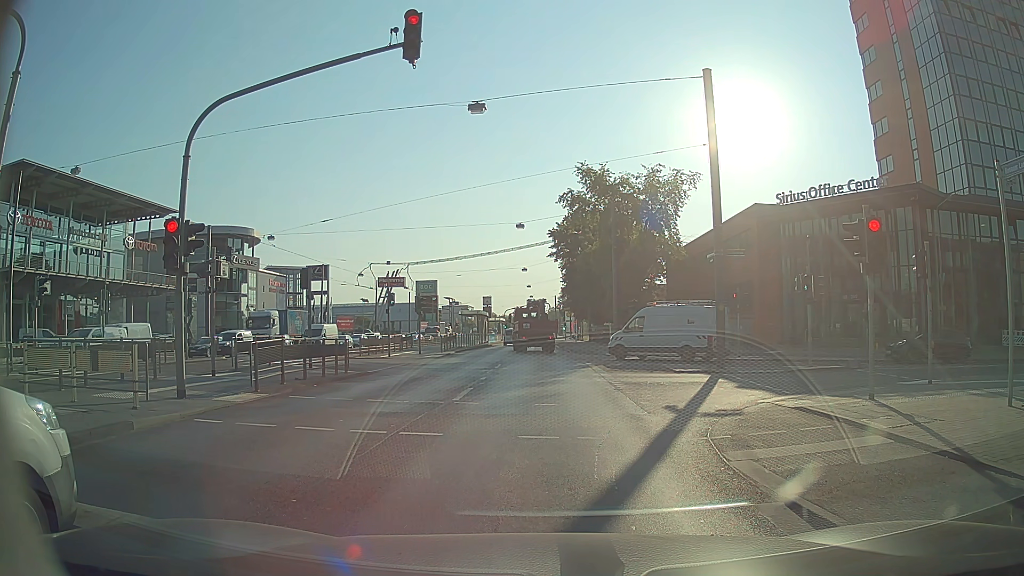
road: primary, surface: asphalt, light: Day
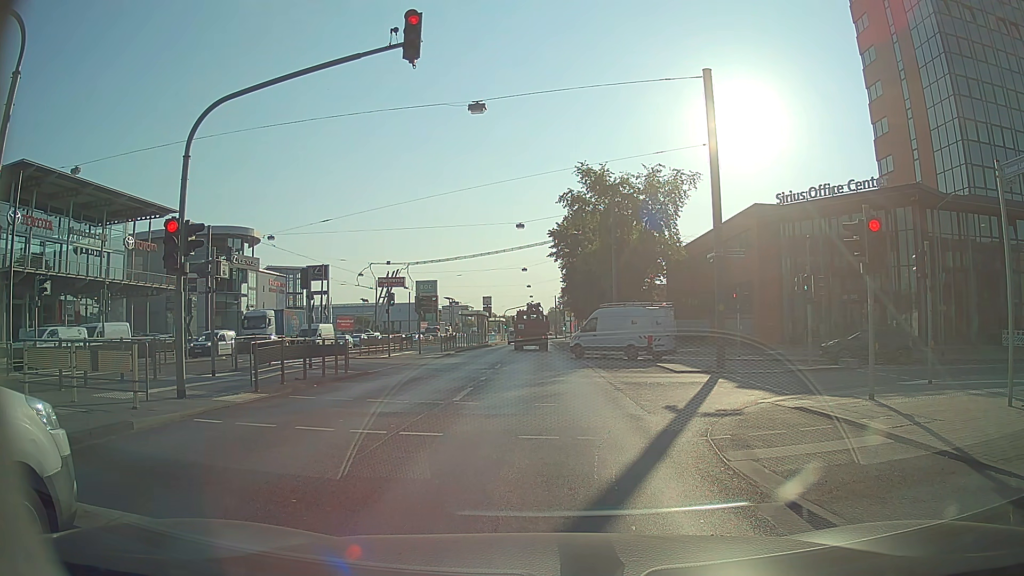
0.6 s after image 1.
(0.0, 0.0) m; 0°
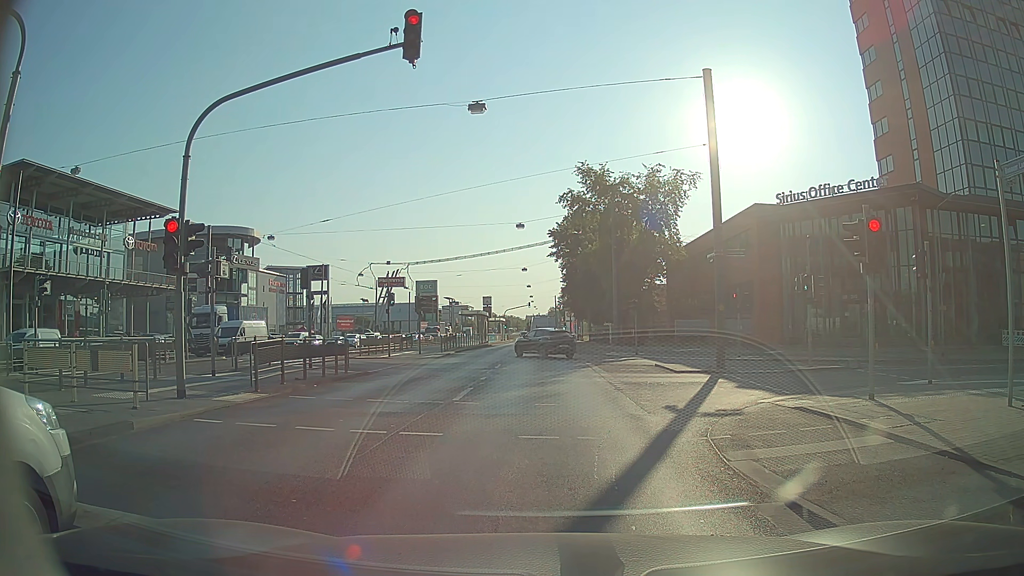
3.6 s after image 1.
(0.0, 0.0) m; 0°
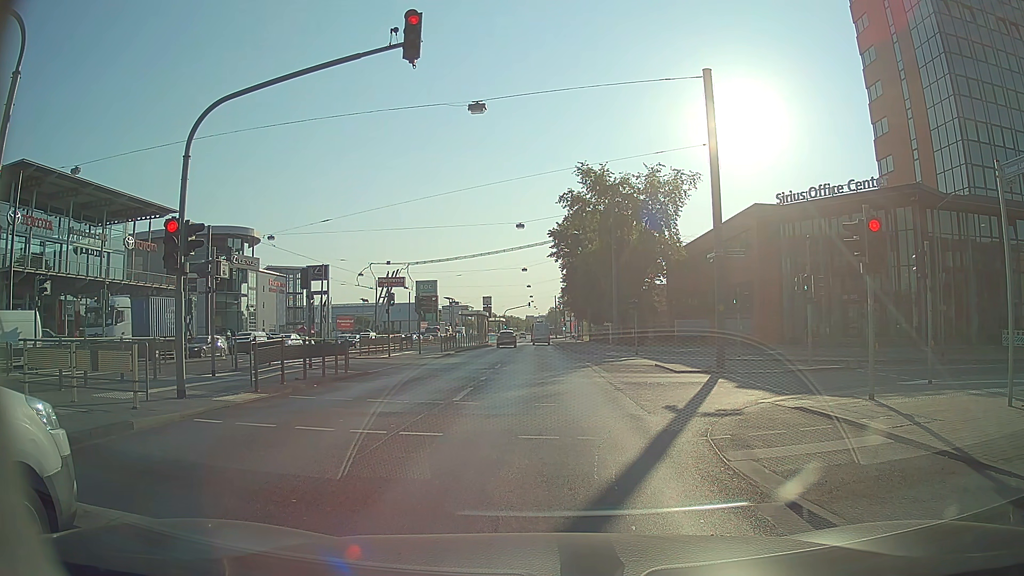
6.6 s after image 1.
(0.0, 0.0) m; 0°
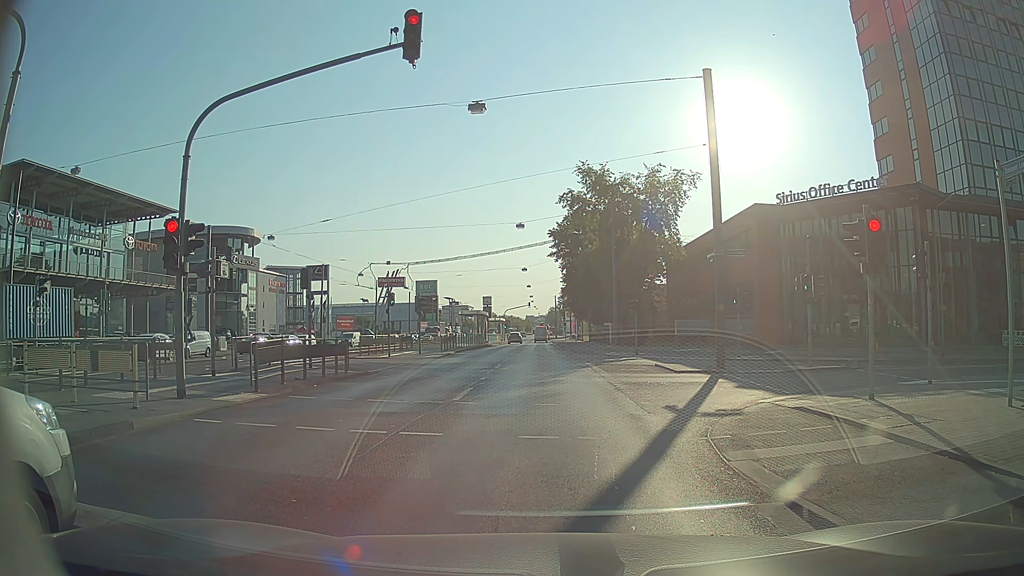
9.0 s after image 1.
(0.0, 0.0) m; 0°
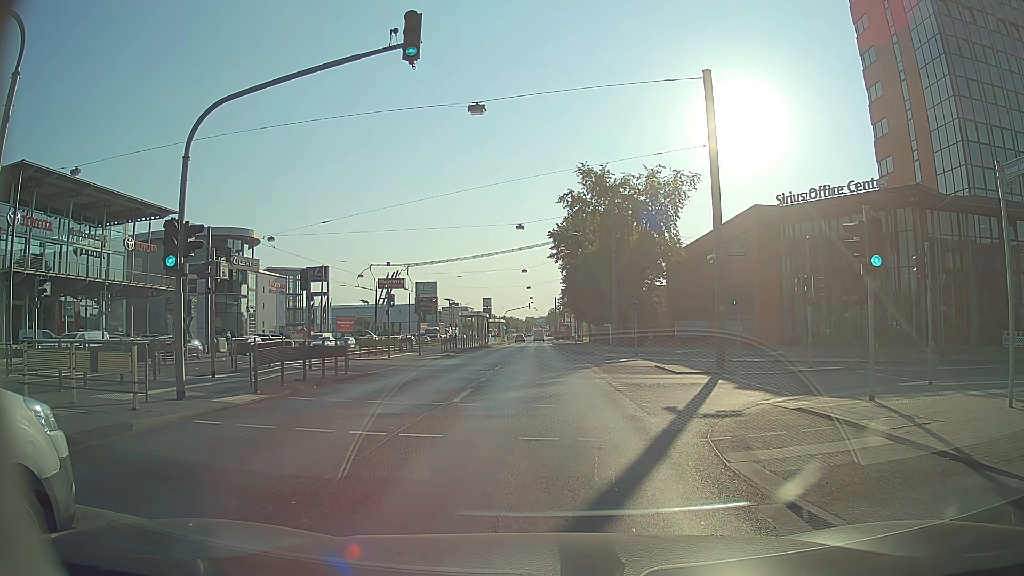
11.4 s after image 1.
(0.0, 0.0) m; 0°
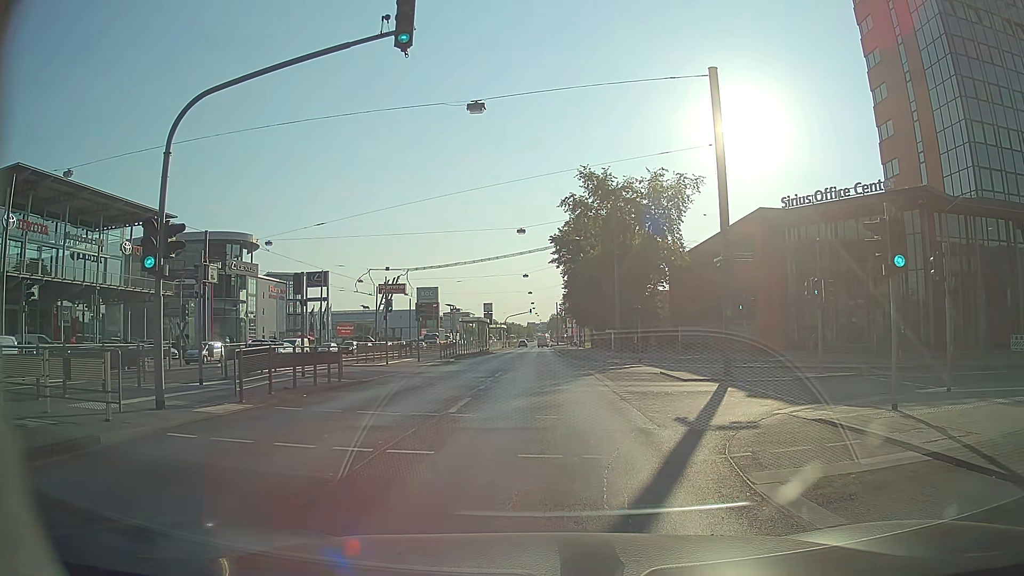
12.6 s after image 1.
(0.0, +0.9) m; -2°
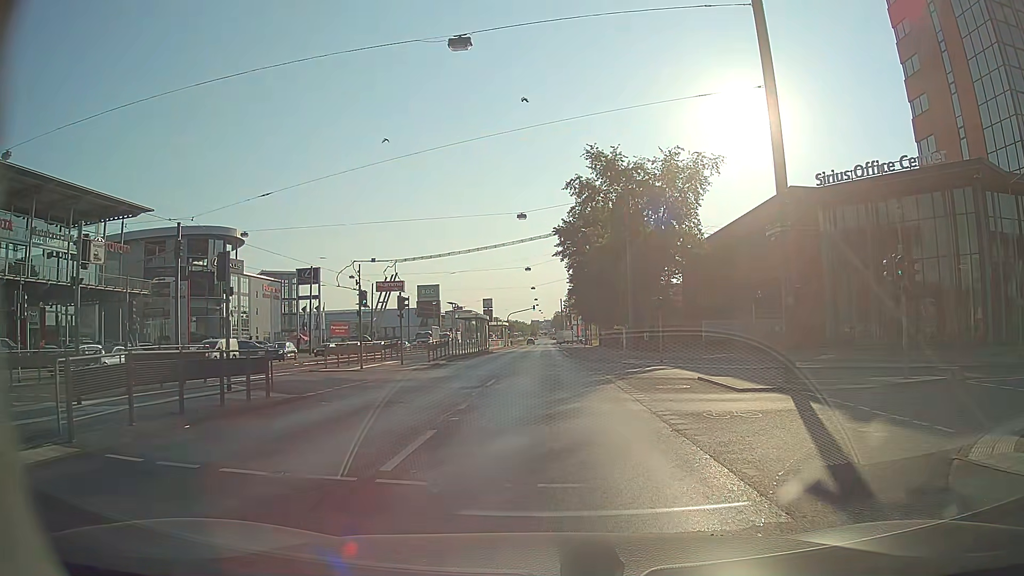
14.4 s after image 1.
(0.0, +5.9) m; -1°
(0, +10) (0, +20) (0, +30) (-1, +40) (-1, +50) (-1, +60) (-1, +70) (-1, +80) (-1, +90) (-1, +100) m
